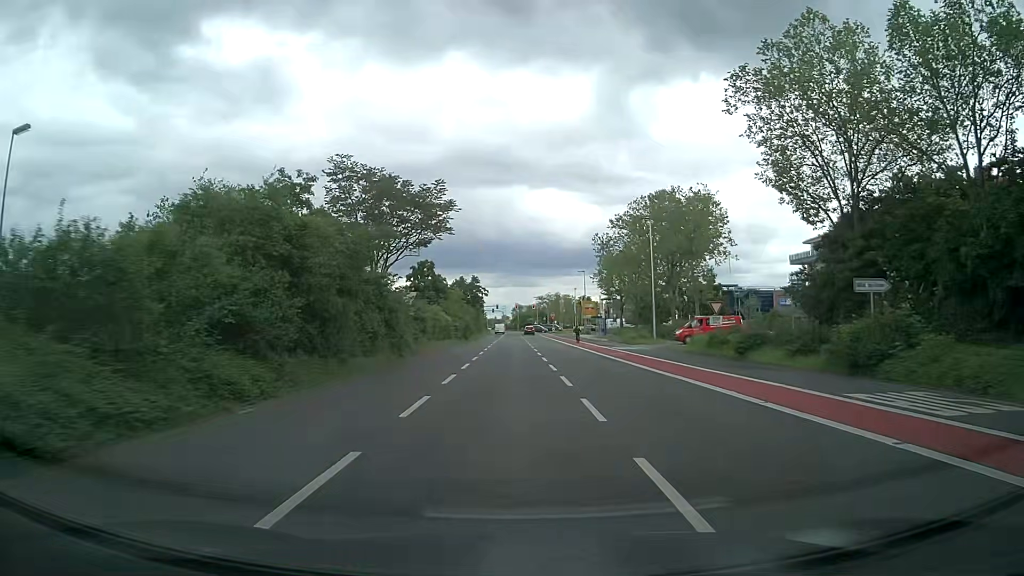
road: secondary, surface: asphalt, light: Day
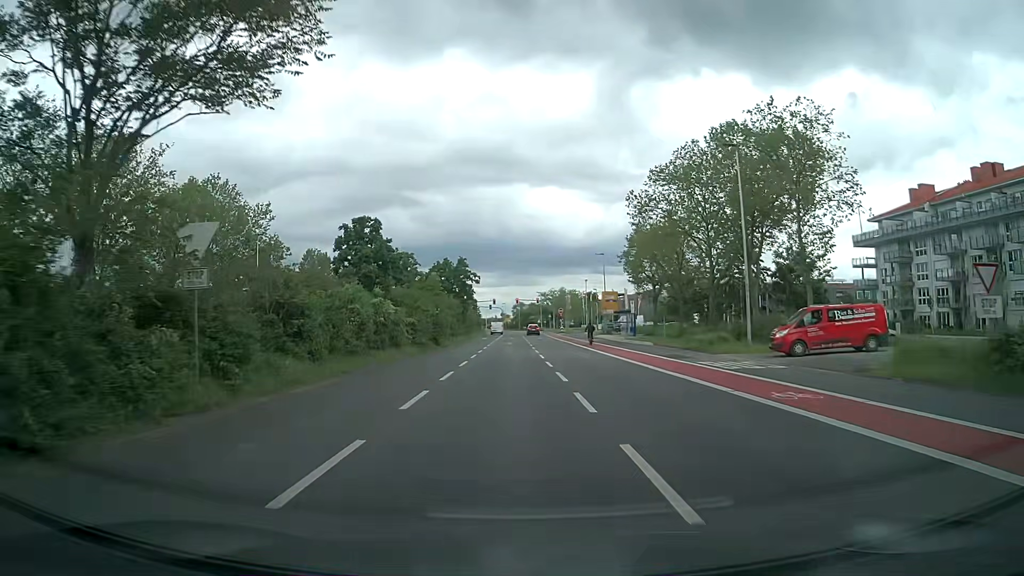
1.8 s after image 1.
(0.0, +23.4) m; 0°
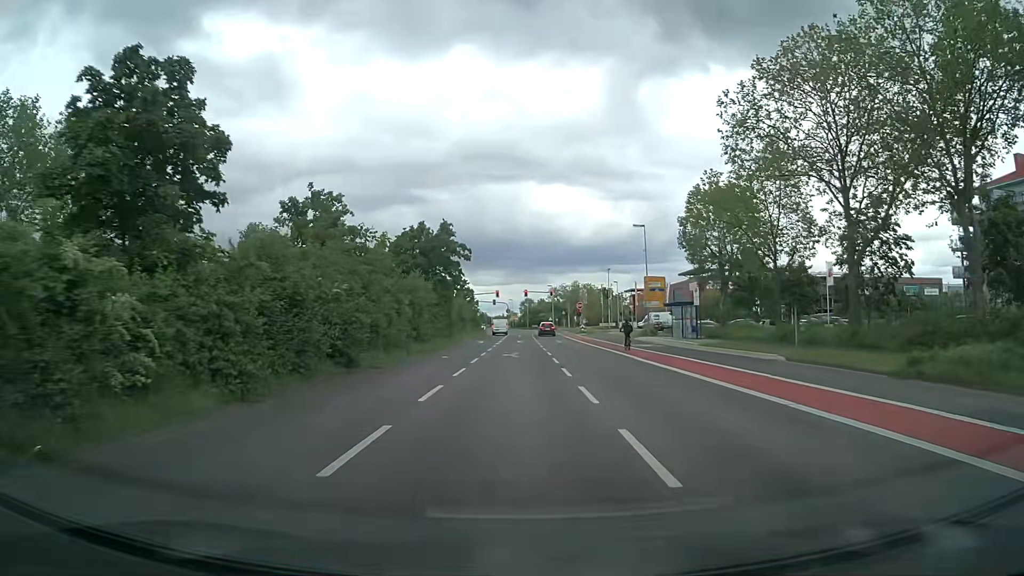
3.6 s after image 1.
(-0.2, +23.0) m; -1°
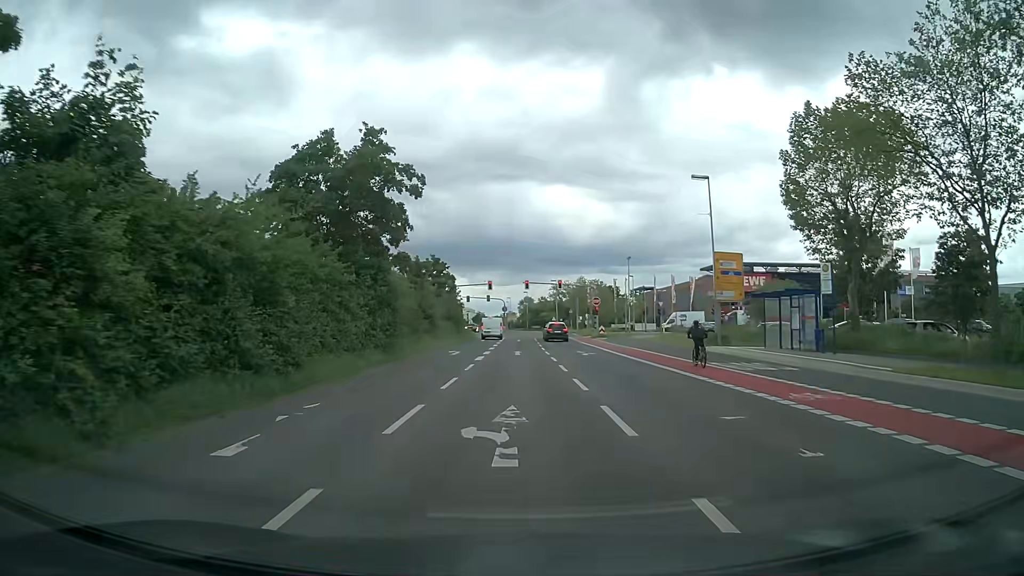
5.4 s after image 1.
(0.0, +21.4) m; 0°
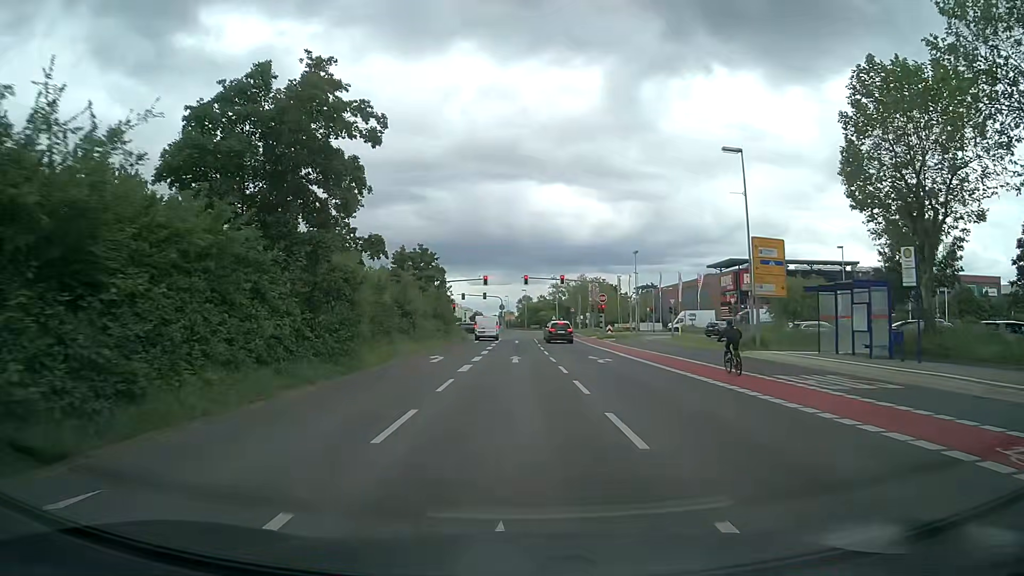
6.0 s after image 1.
(0.0, +6.7) m; 0°
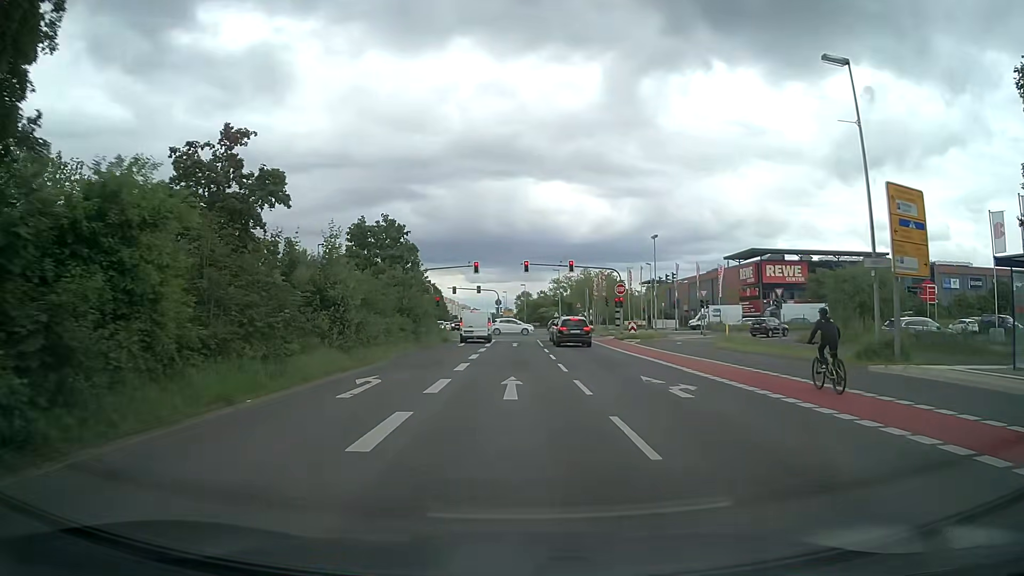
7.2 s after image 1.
(+0.1, +12.7) m; 0°
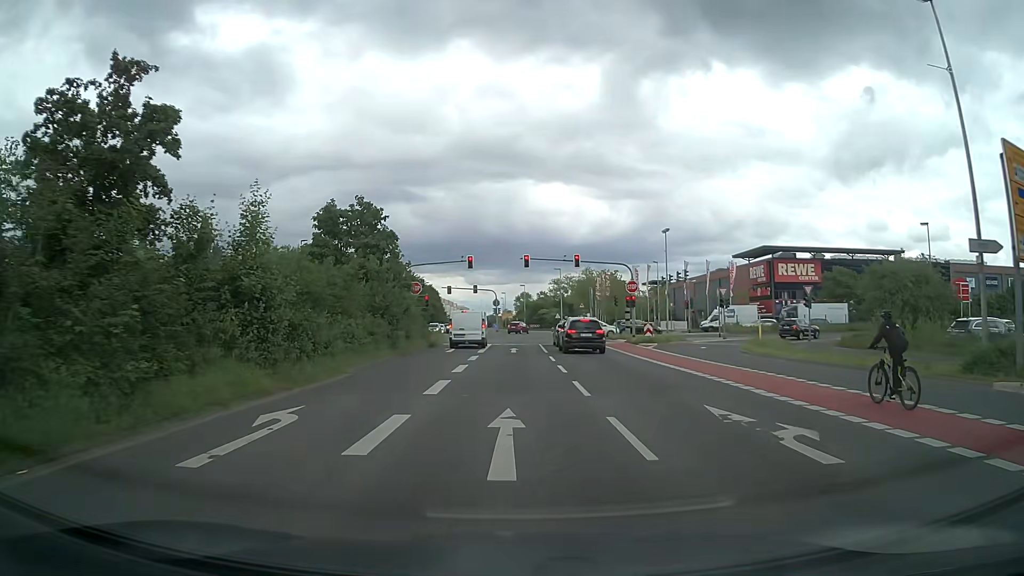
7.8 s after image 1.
(0.0, +5.9) m; 0°
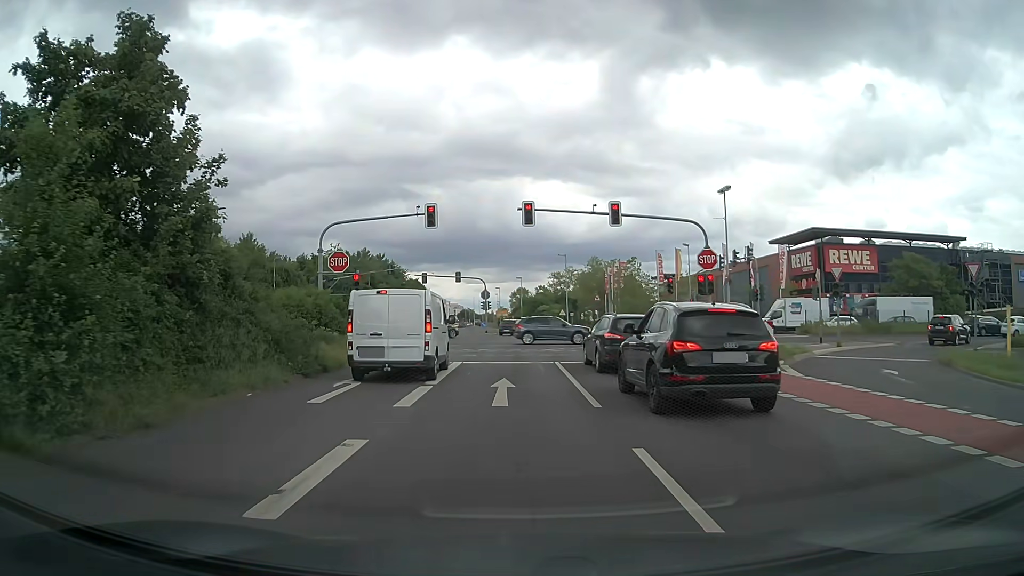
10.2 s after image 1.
(0.0, +20.1) m; +1°
